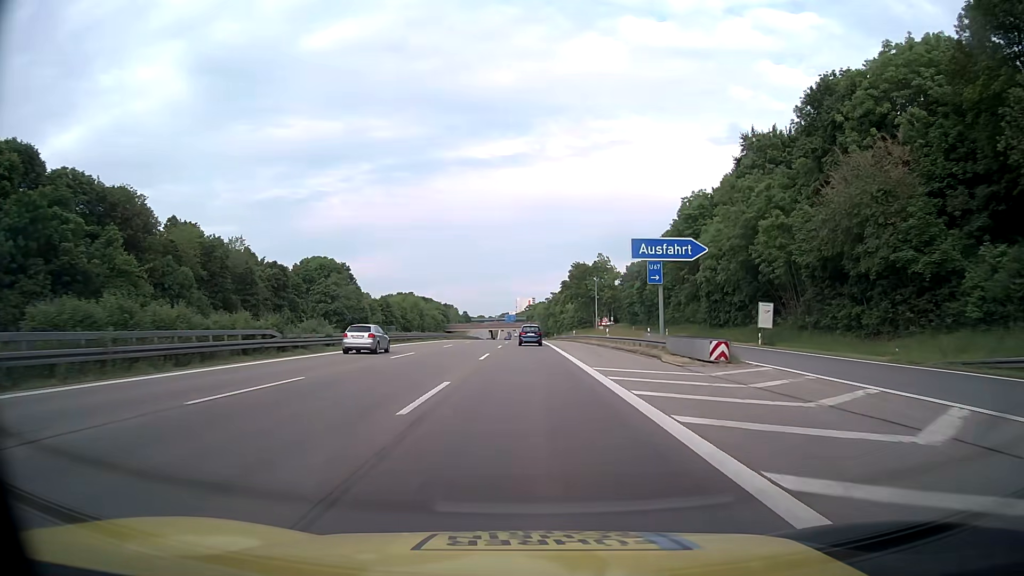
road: motorway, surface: asphalt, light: Day
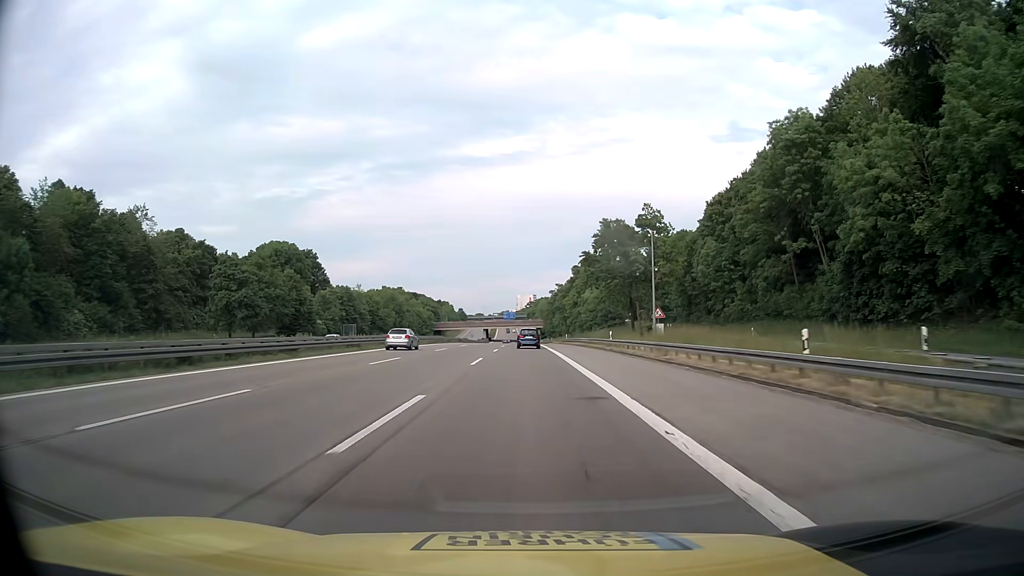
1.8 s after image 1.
(+0.3, +39.4) m; 0°
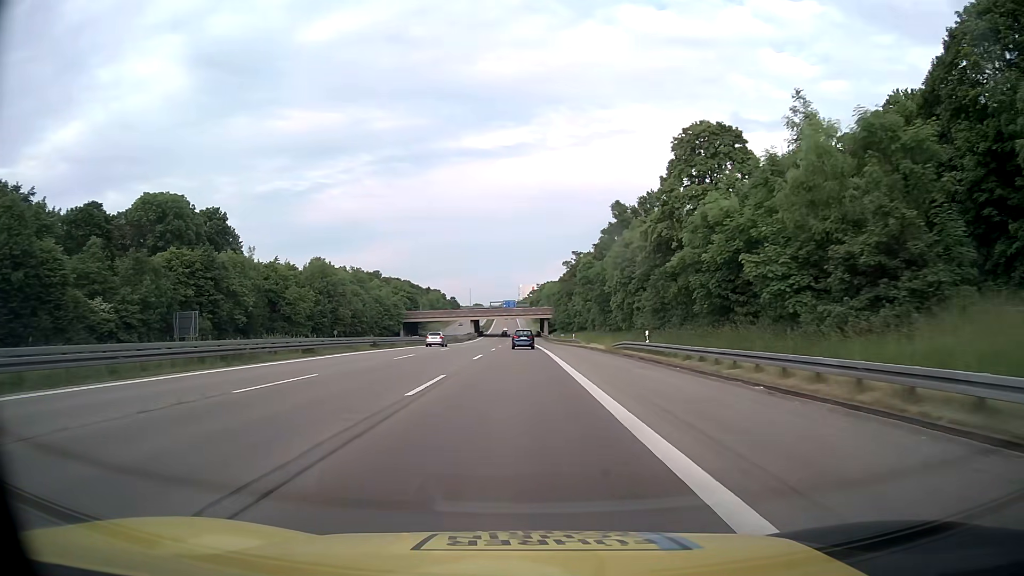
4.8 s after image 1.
(+0.1, +66.1) m; 0°
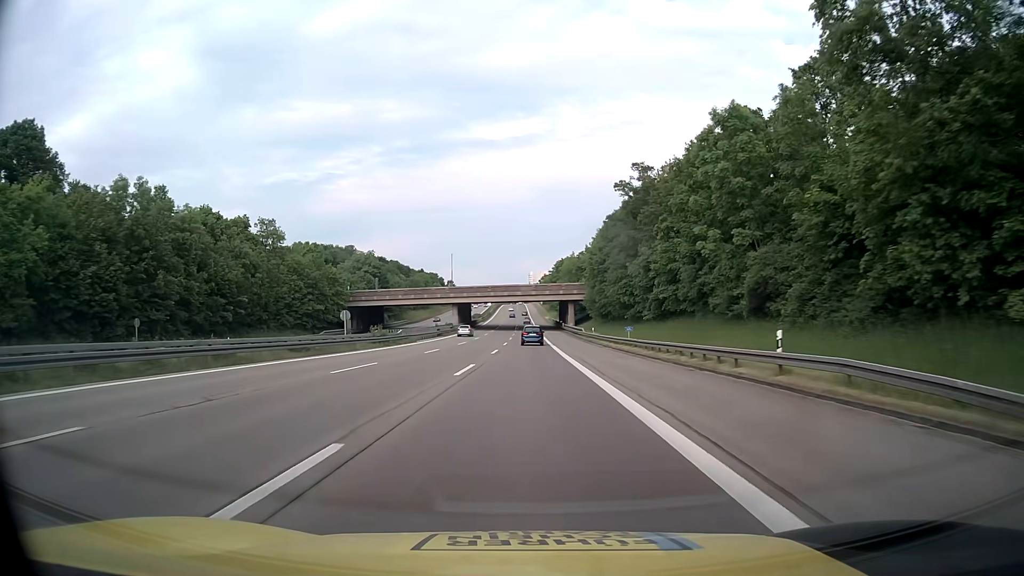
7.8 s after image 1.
(-0.6, +66.6) m; -1°
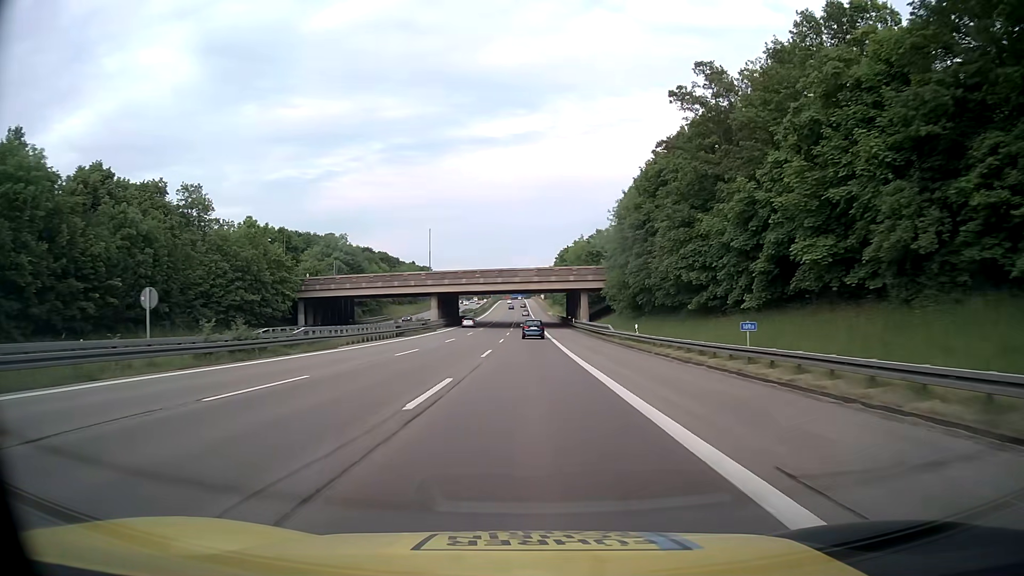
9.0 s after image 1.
(-0.1, +26.7) m; 0°
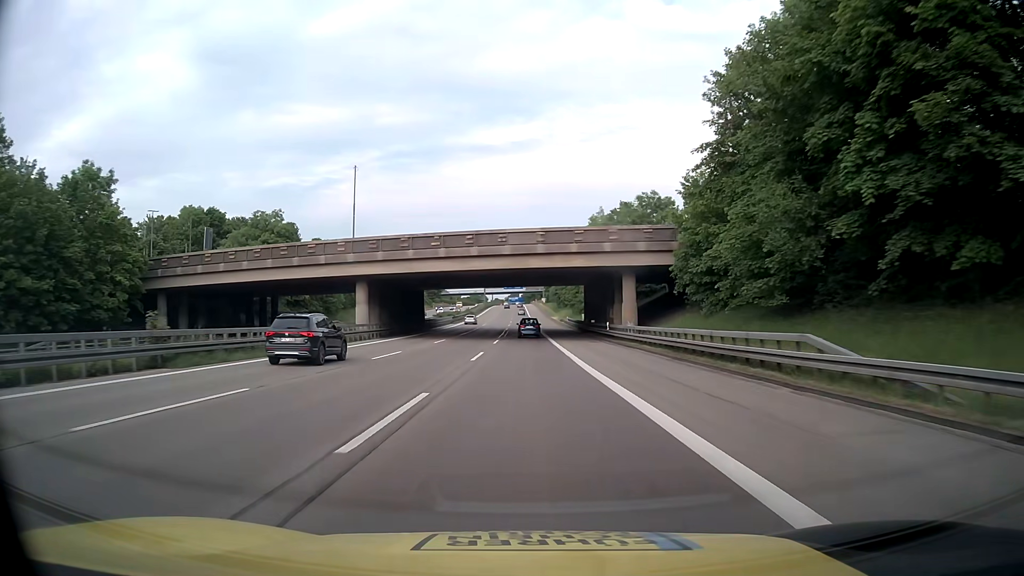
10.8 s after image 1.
(0.0, +39.9) m; 0°
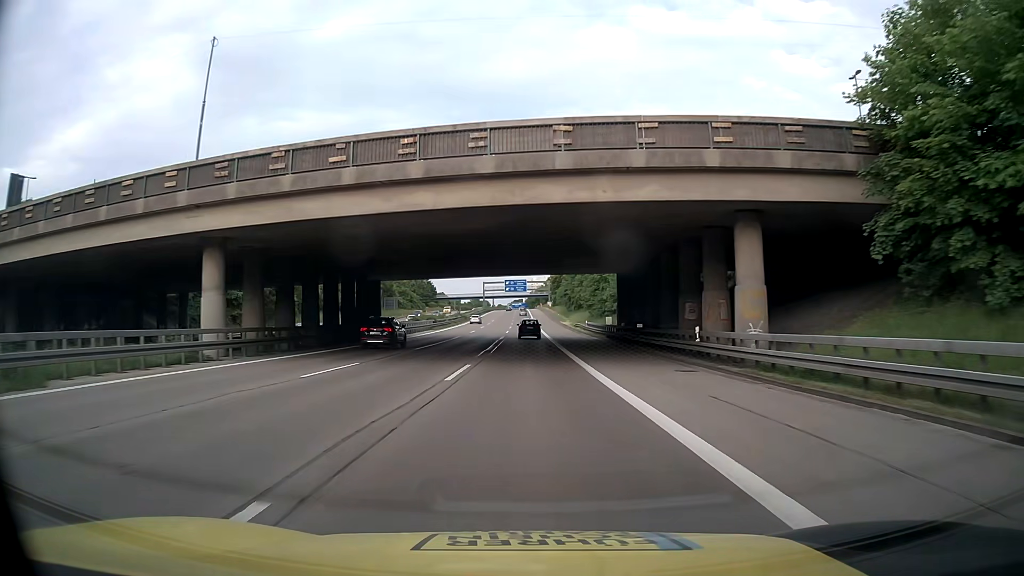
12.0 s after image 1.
(0.0, +26.4) m; 0°
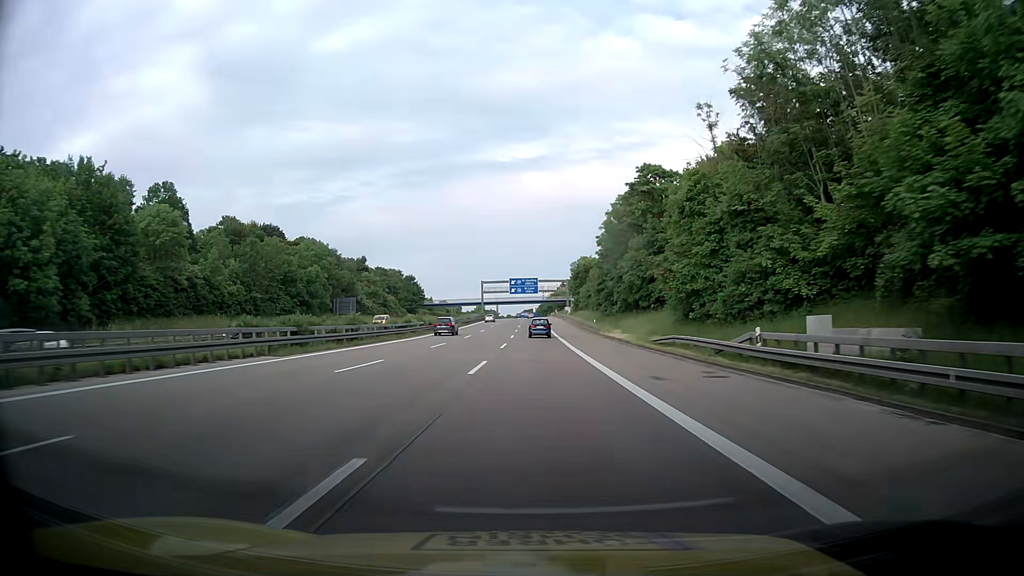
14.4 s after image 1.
(-0.7, +52.5) m; -3°
(0, +10) (+1, +20) (+1, +30) (+1, +40) (+2, +50) (+2, +60) (+2, +70) (+3, +80) (+3, +90) (+4, +100) m
